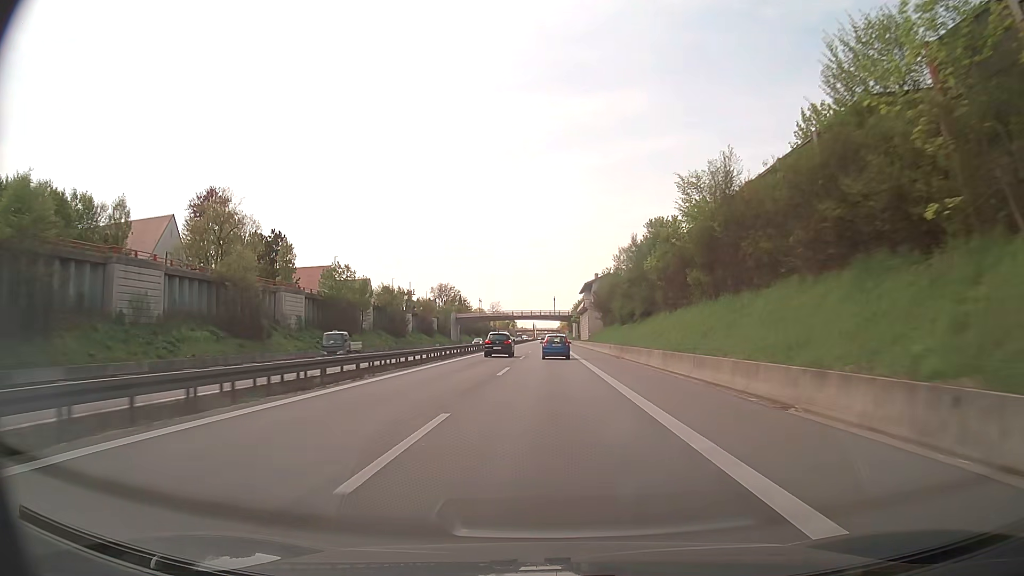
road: trunk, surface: asphalt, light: Day
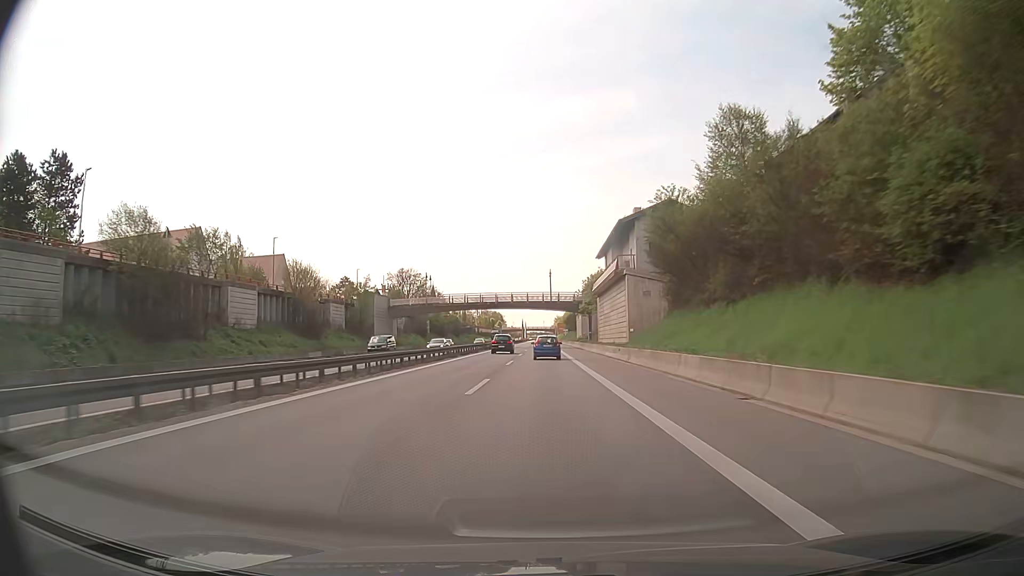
(+0.2, +61.6) m; +1°
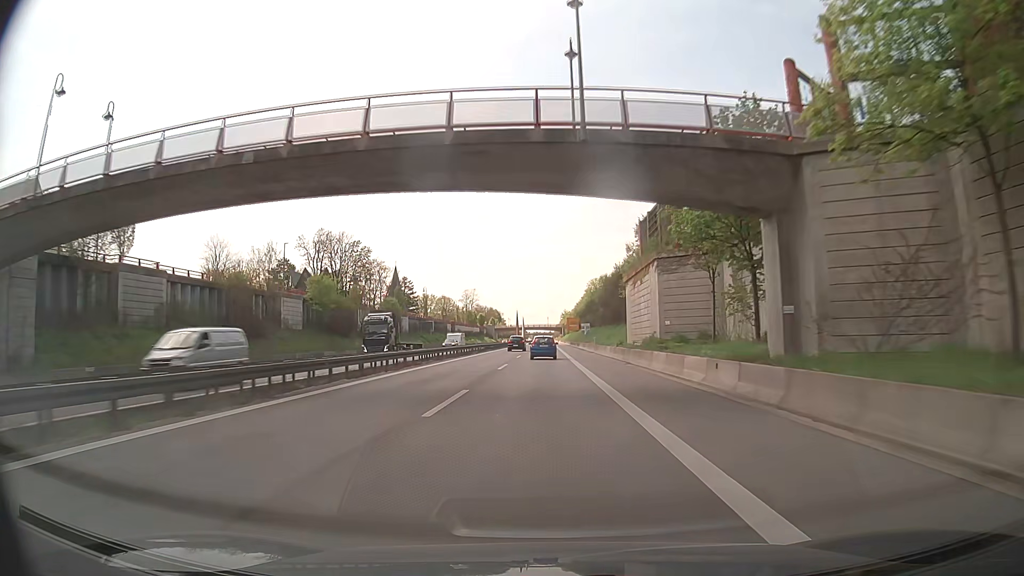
(-0.2, +76.7) m; -1°
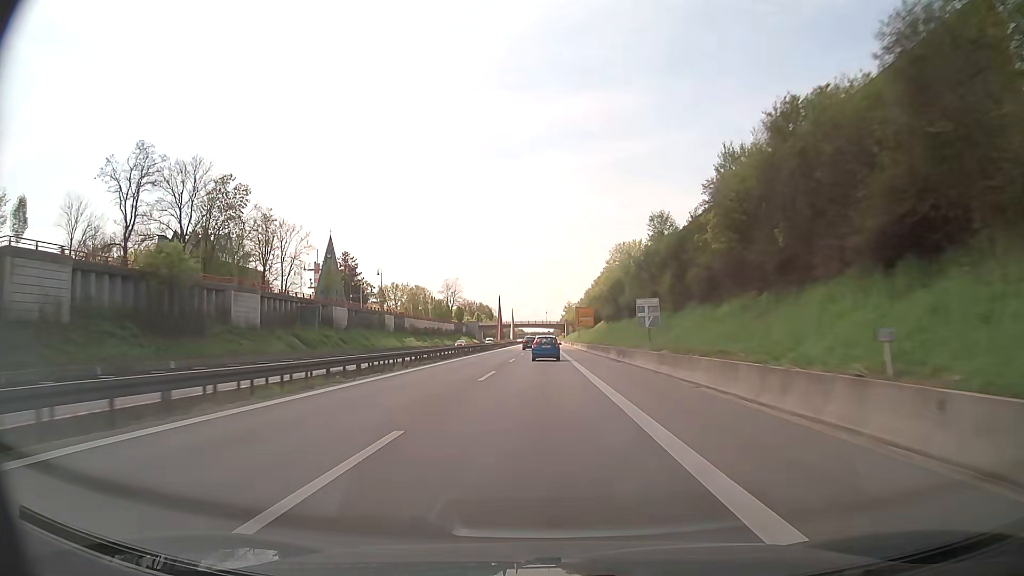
(+0.5, +62.1) m; +1°
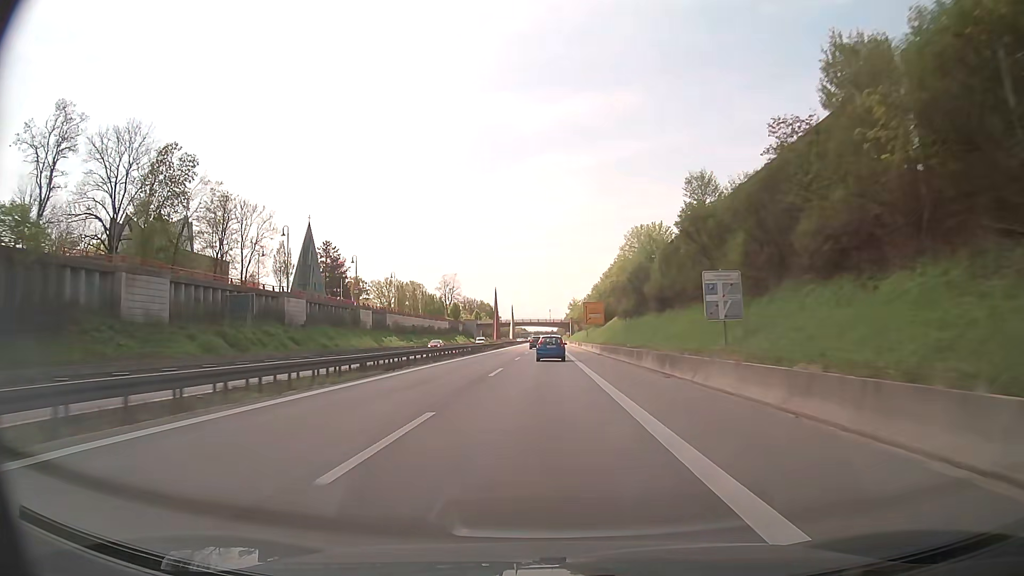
(0.0, +15.6) m; 0°
(0, +10) (0, +20) (0, +30) (0, +40) (0, +50) (0, +60) (0, +70) (0, +80) (0, +90) (0, +100) m
